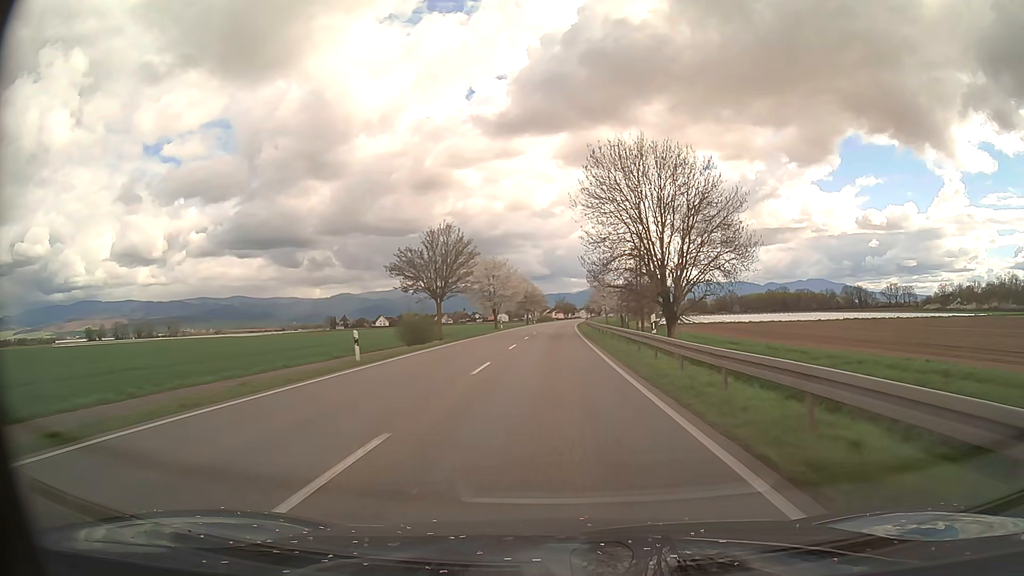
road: primary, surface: asphalt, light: Day
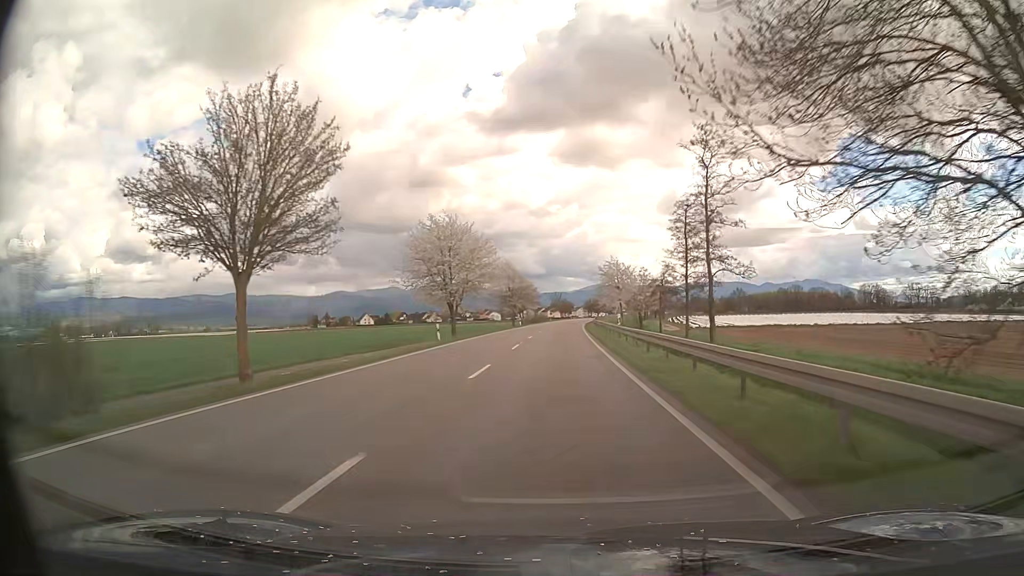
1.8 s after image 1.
(+0.1, +37.1) m; 0°
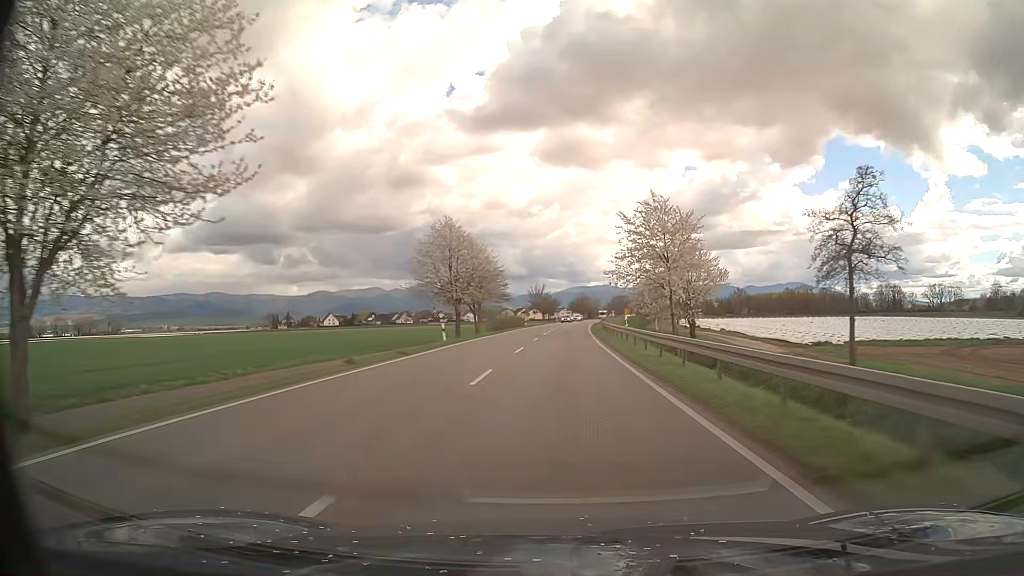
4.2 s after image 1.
(+0.3, +49.4) m; +1°
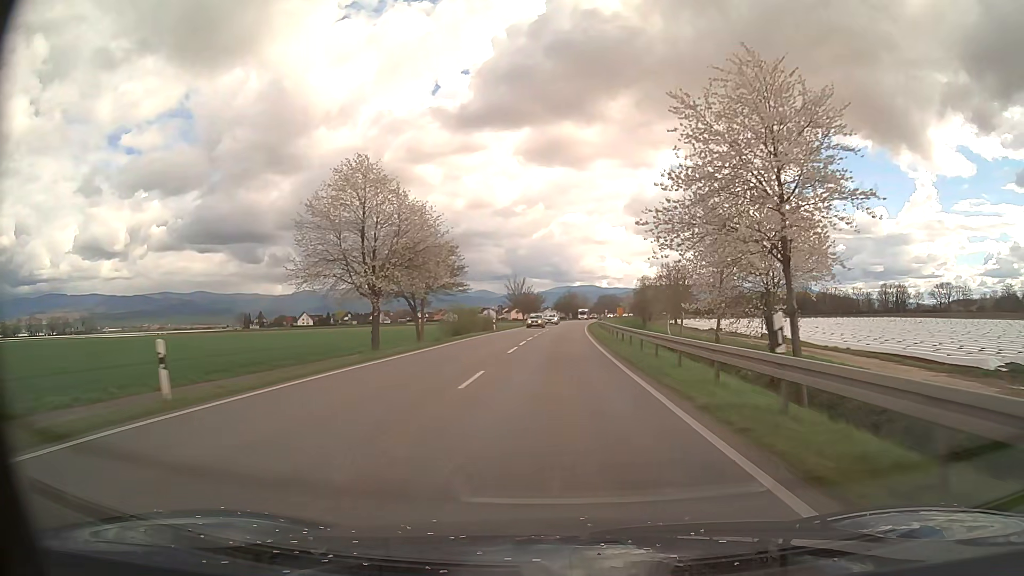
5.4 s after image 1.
(+0.4, +24.7) m; +1°
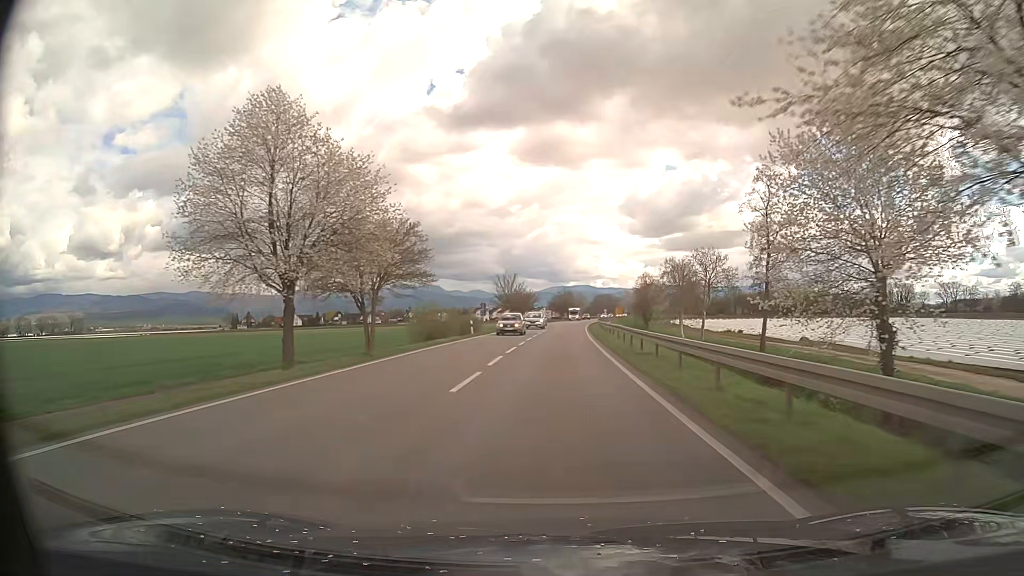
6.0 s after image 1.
(0.0, +12.4) m; 0°
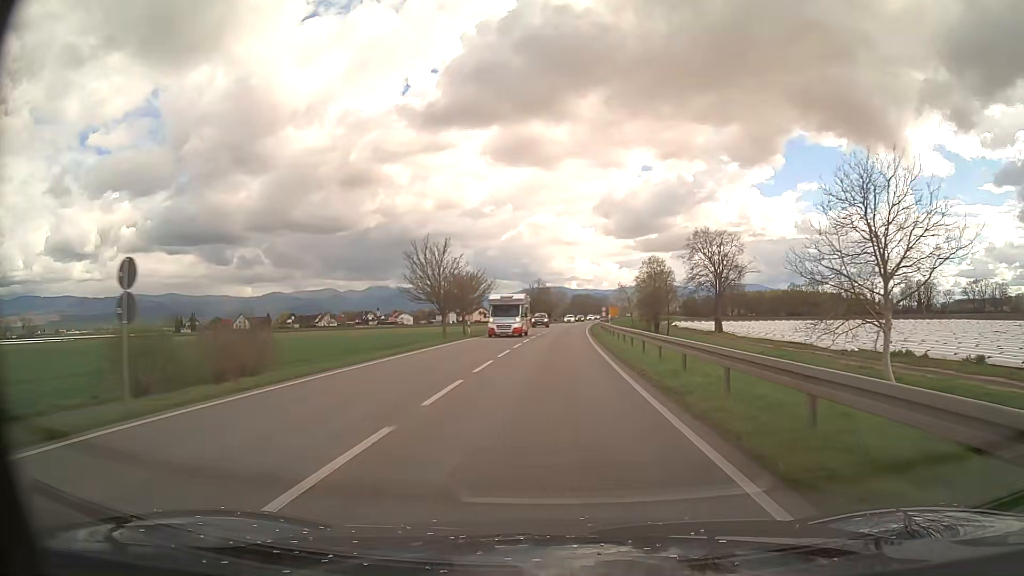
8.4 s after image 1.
(+0.9, +49.5) m; +2°
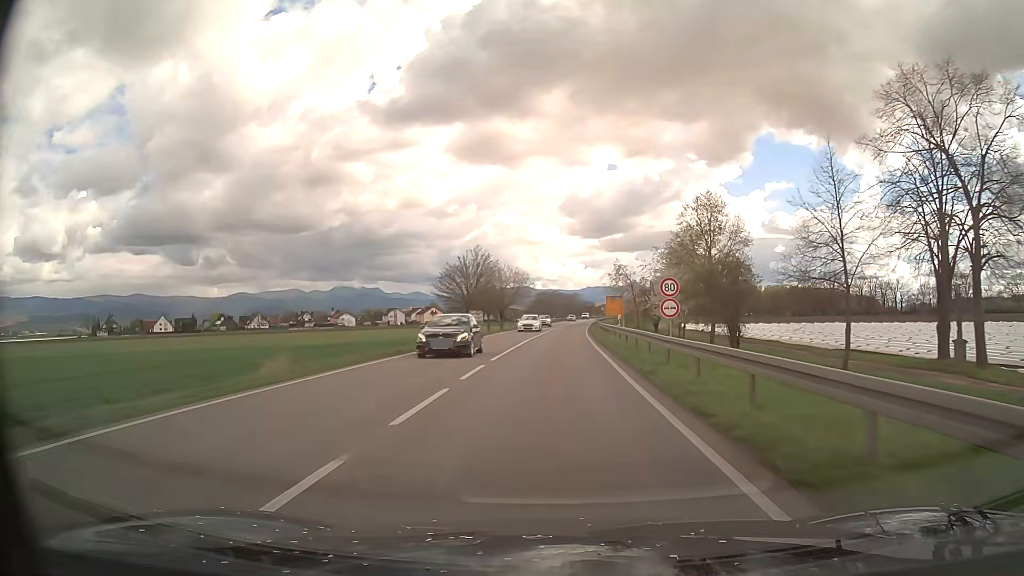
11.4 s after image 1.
(+1.6, +61.9) m; +3°
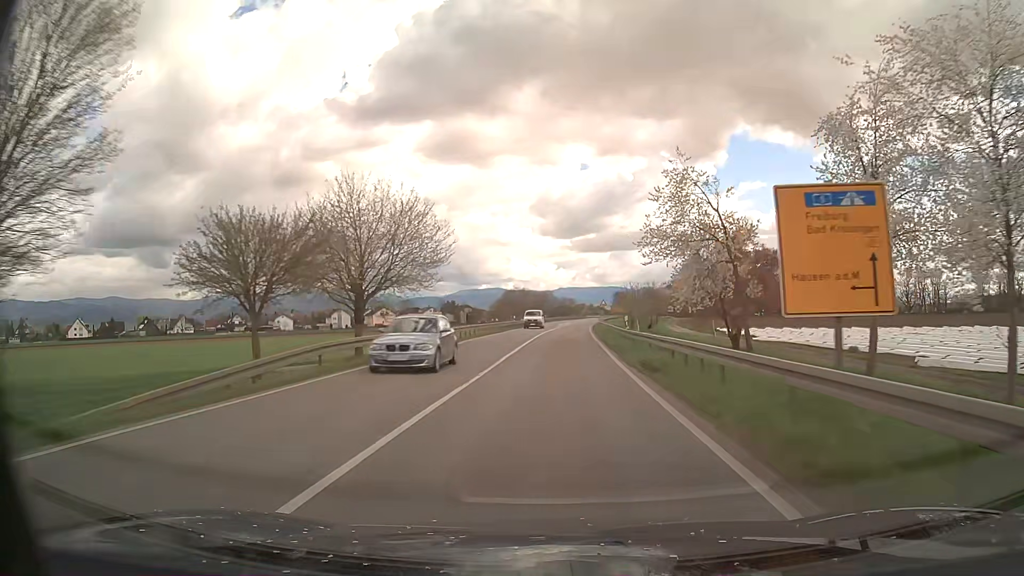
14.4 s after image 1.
(+1.4, +61.8) m; +2°
(0, +10) (0, +20) (0, +30) (+1, +40) (+1, +50) (+1, +60) (+2, +70) (+3, +80) (+4, +90) (+4, +100) m
